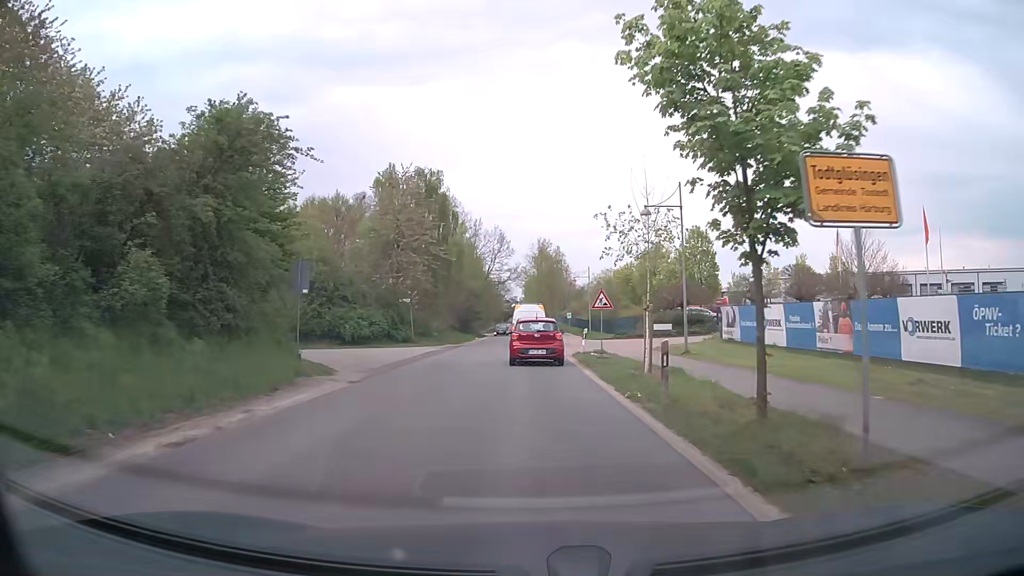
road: tertiary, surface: asphalt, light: Day
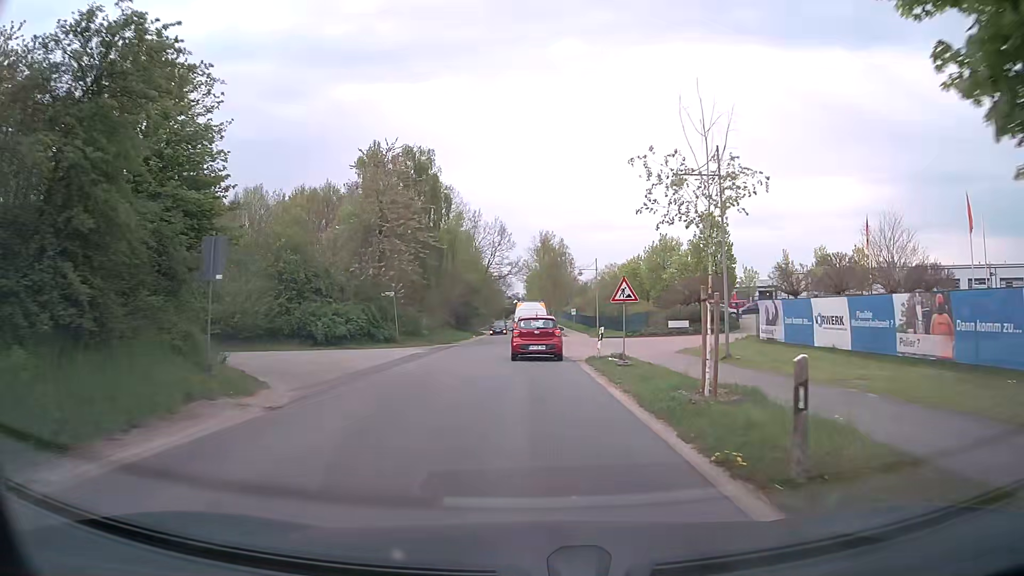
(0.0, +5.7) m; 0°
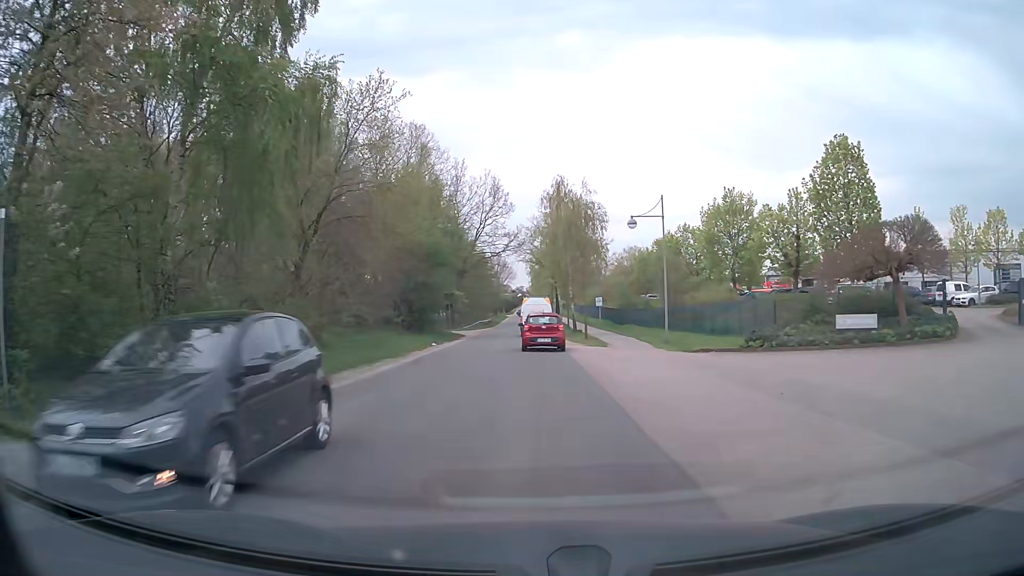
(-0.1, +30.5) m; 0°
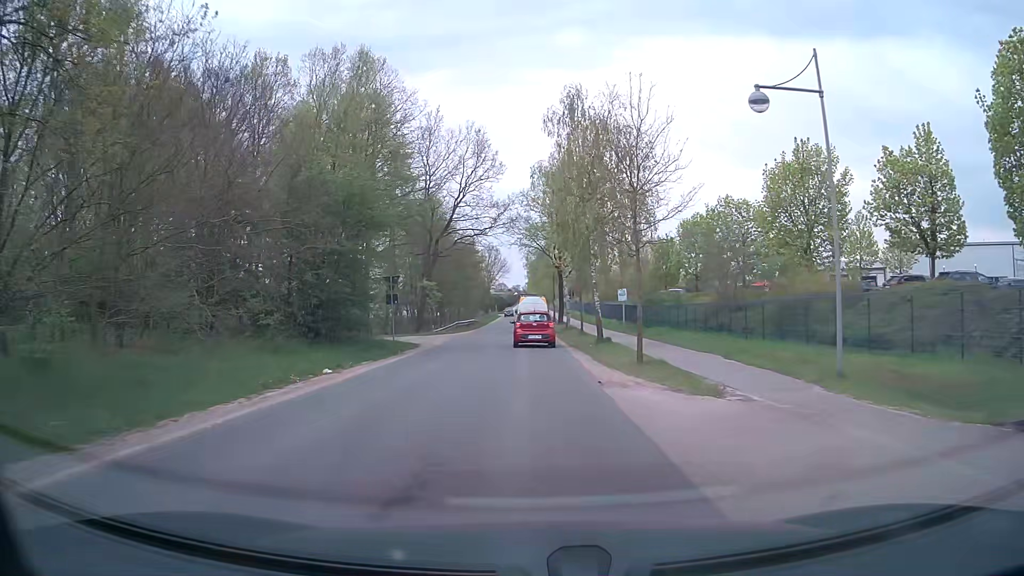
(+0.1, +19.2) m; 0°
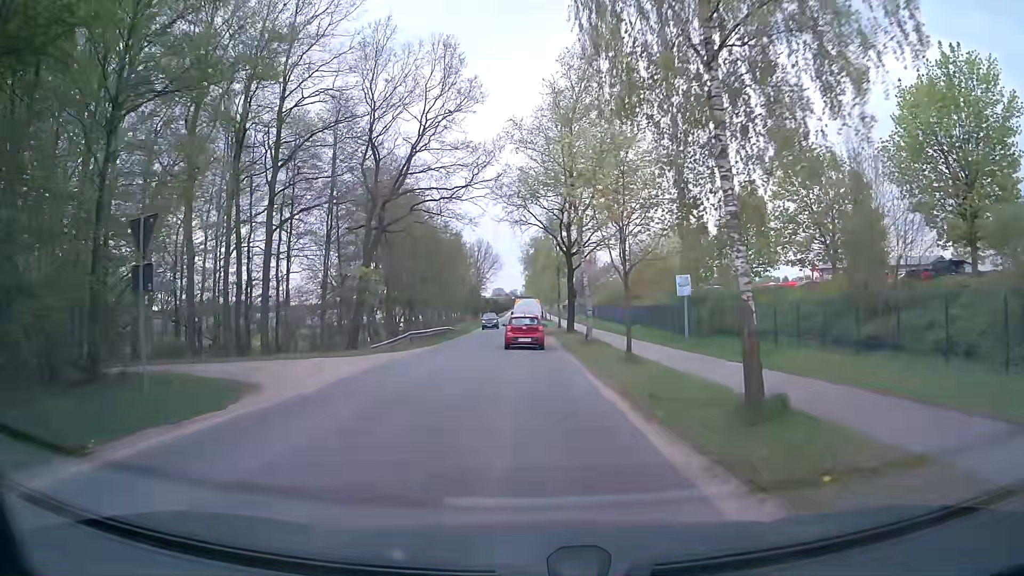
(+0.1, +19.8) m; 0°
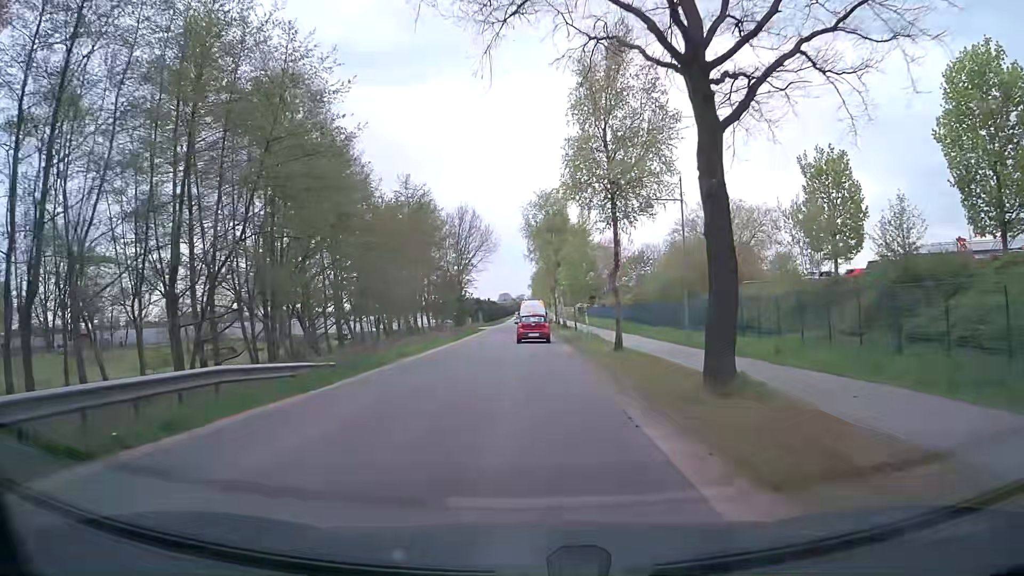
(0.0, +34.9) m; 0°
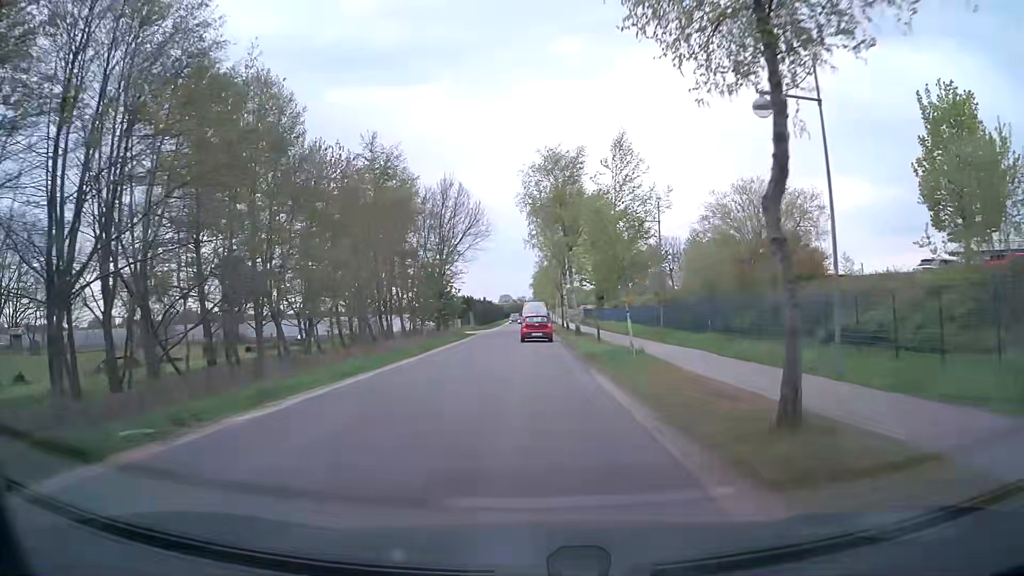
(0.0, +14.8) m; +1°
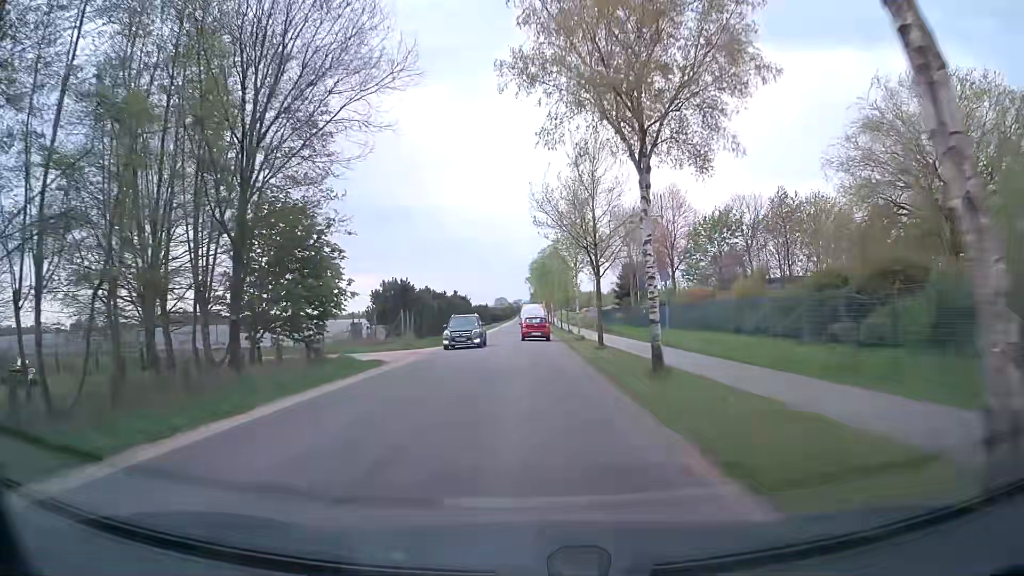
(-0.4, +37.9) m; 0°
(0, +10) (0, +20) (0, +30) (0, +40) (0, +50) (-1, +60) (-1, +70) (-1, +80) (-1, +90) (-1, +100) m
